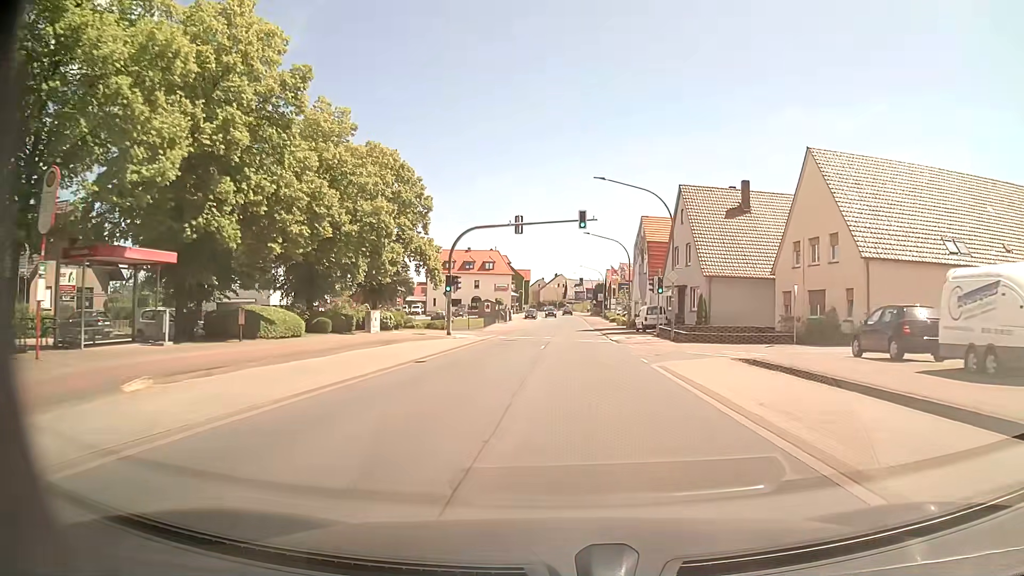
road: primary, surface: asphalt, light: Day
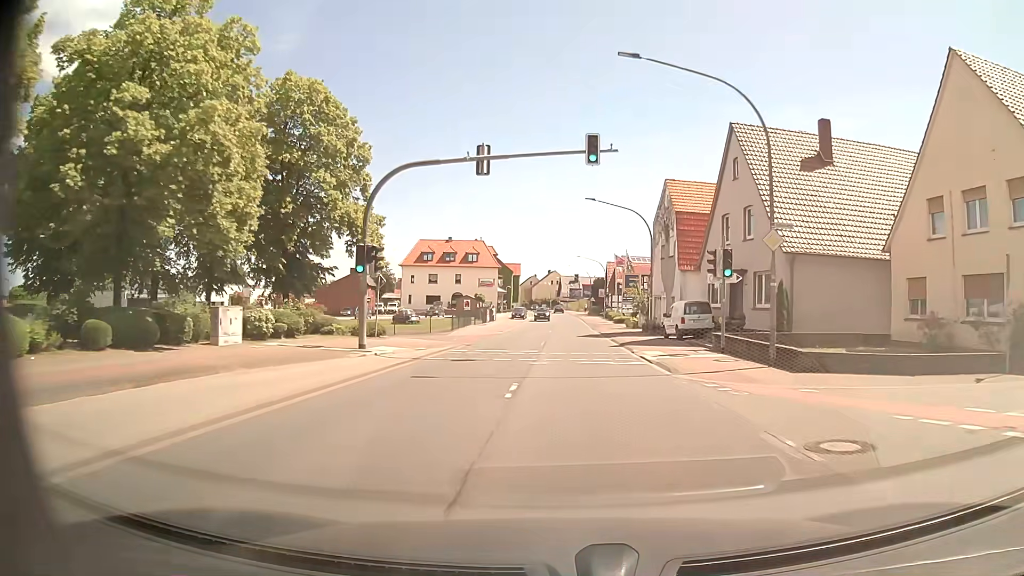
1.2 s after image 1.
(+0.2, +15.8) m; +1°
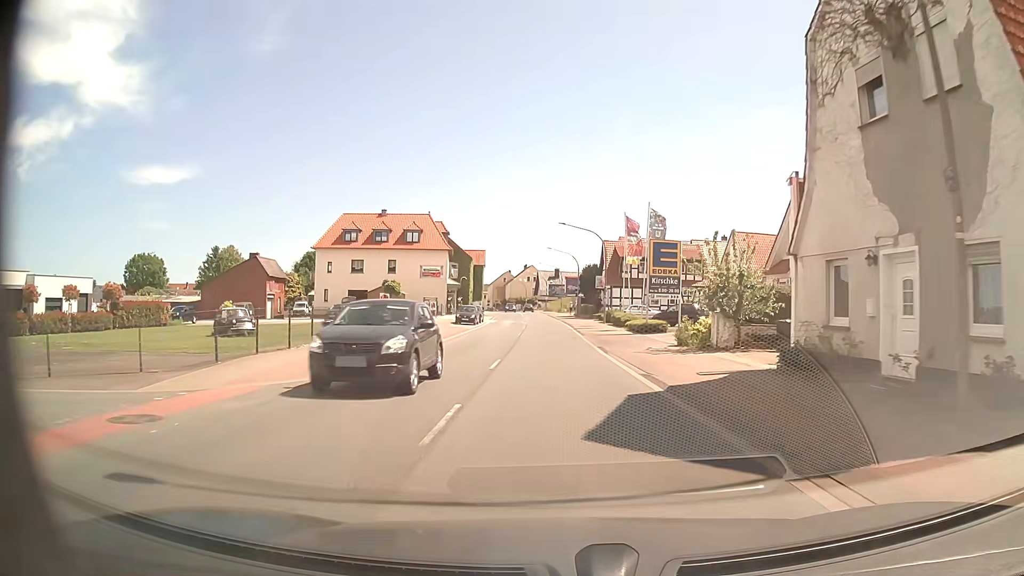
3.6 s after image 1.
(+0.3, +31.5) m; +2°
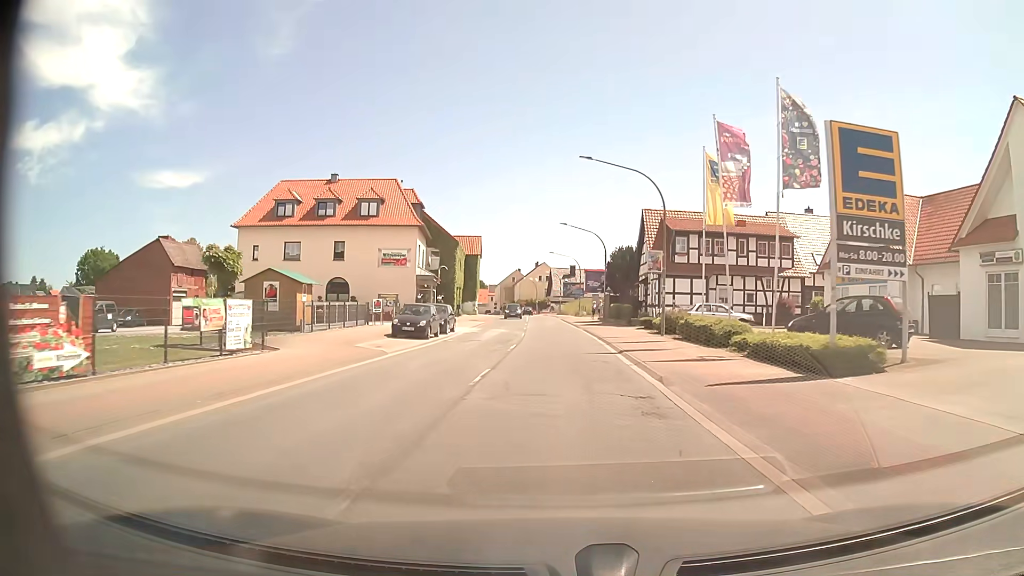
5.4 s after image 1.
(-0.3, +23.4) m; -1°
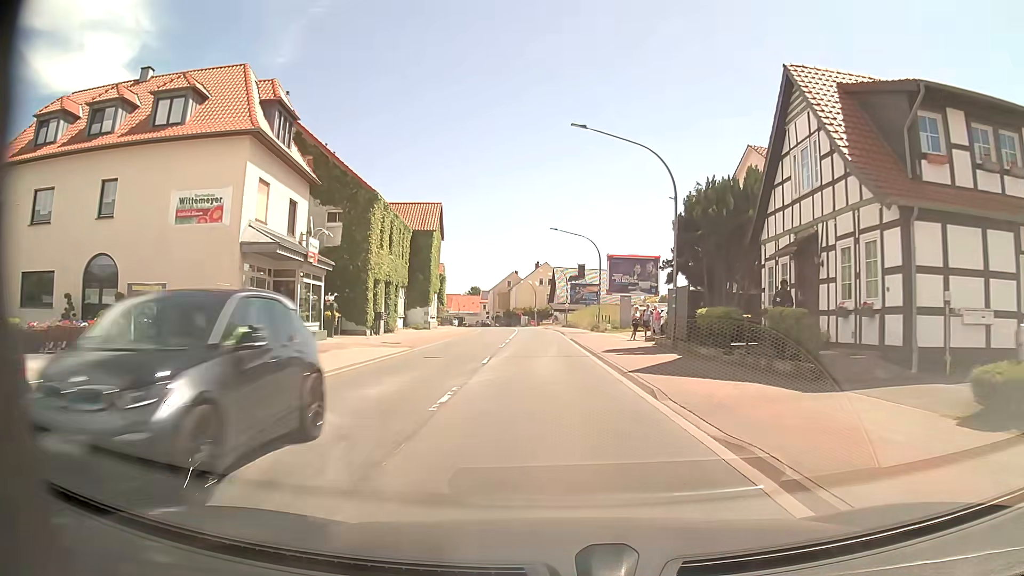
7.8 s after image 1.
(-0.2, +30.8) m; 0°
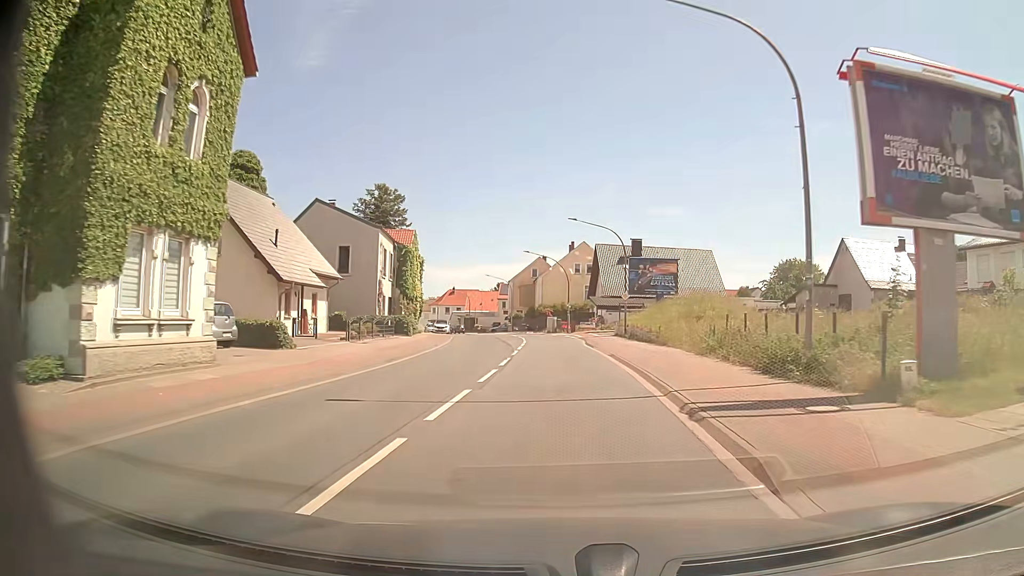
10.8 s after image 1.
(-0.7, +38.5) m; -3°
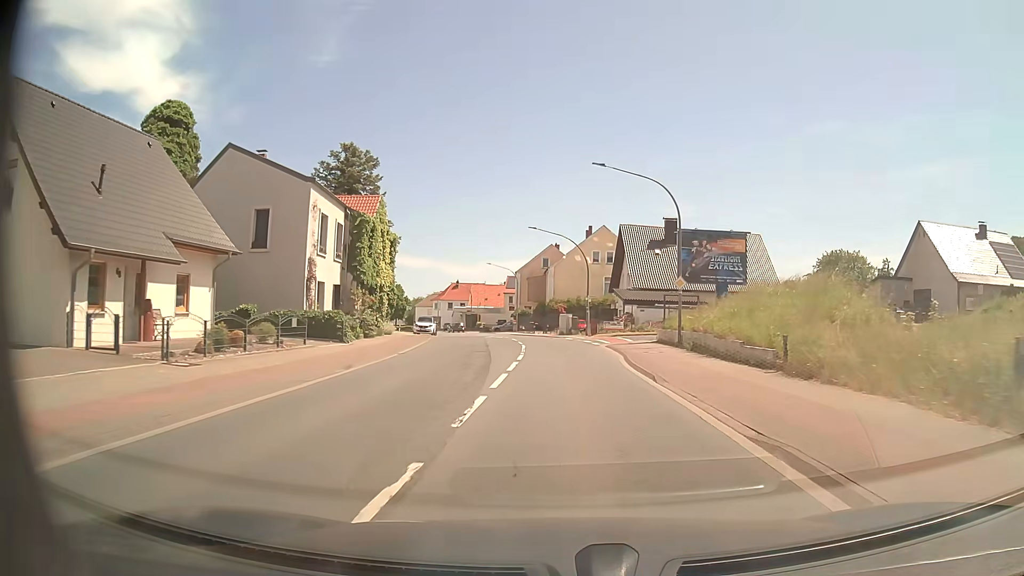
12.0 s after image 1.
(-0.1, +15.5) m; -1°
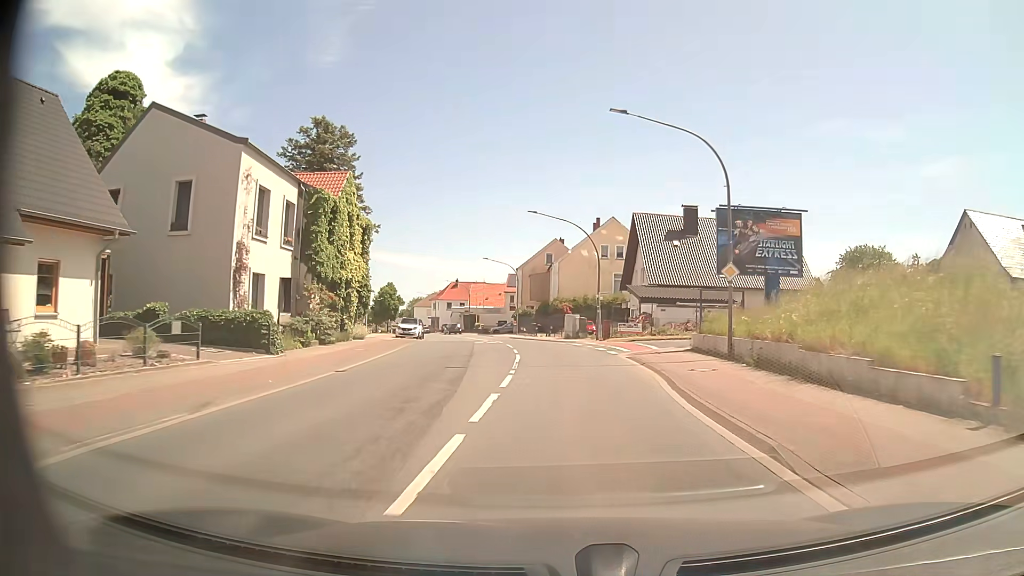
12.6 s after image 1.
(0.0, +7.8) m; -1°
(0, +10) (0, +20) (-1, +30) (-2, +40) (-4, +50) (-6, +60) (-8, +69) (-11, +79) (-15, +88) (-18, +98) m
